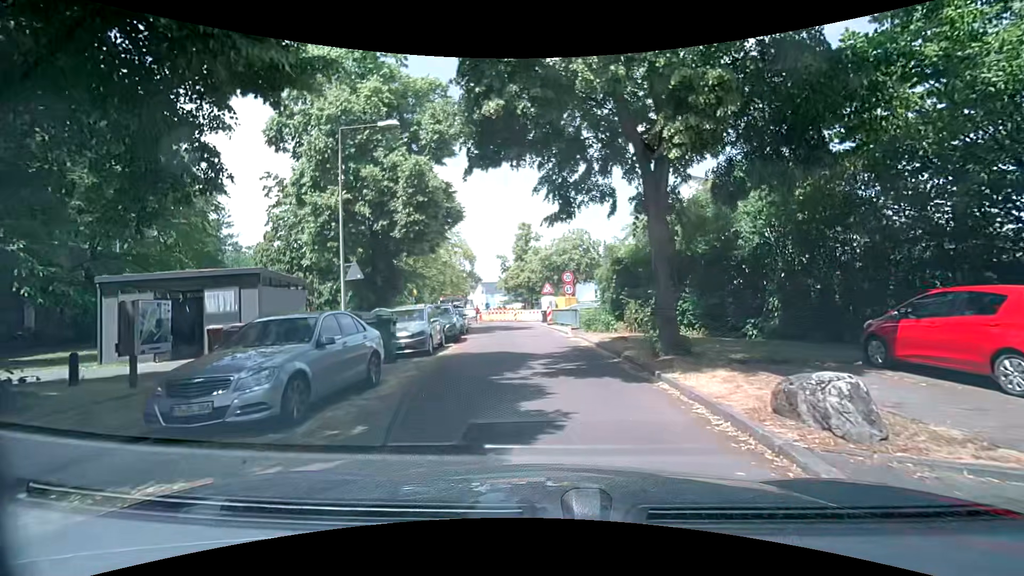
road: residential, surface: asphalt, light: Day
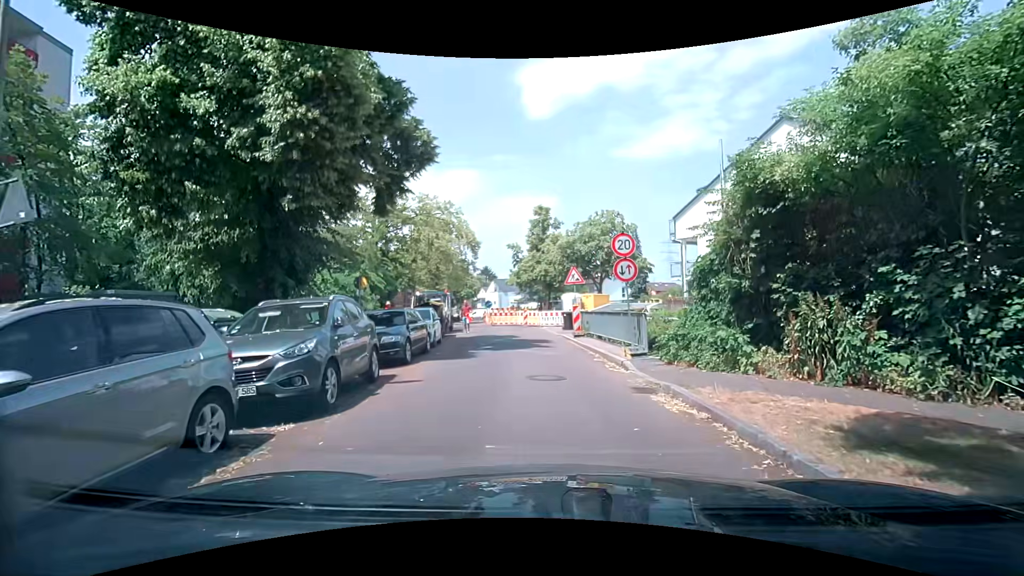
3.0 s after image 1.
(-0.2, +13.2) m; -2°
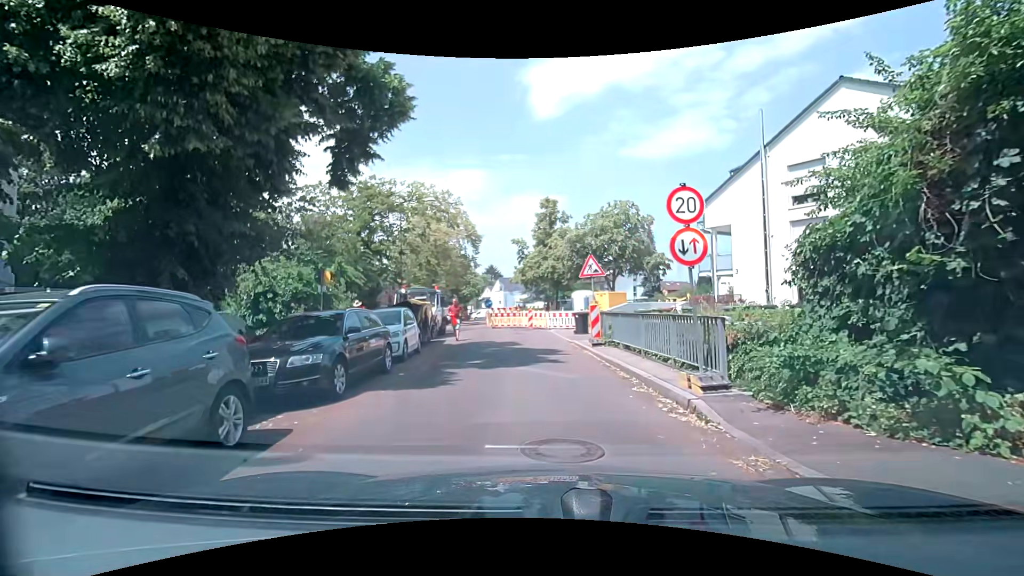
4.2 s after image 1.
(-0.1, +4.6) m; 0°
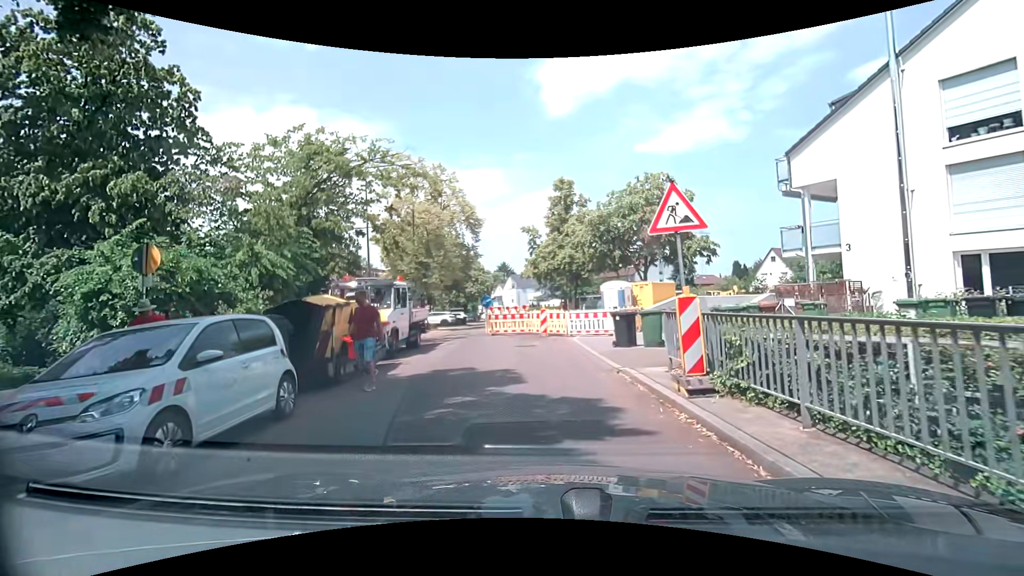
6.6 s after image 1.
(0.0, +8.9) m; 0°
